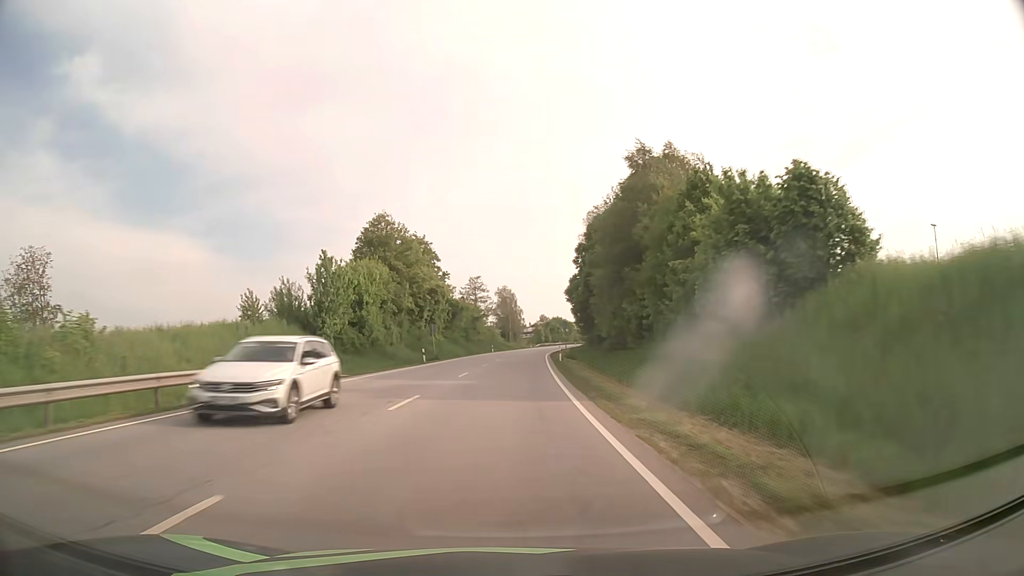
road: primary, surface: asphalt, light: Day
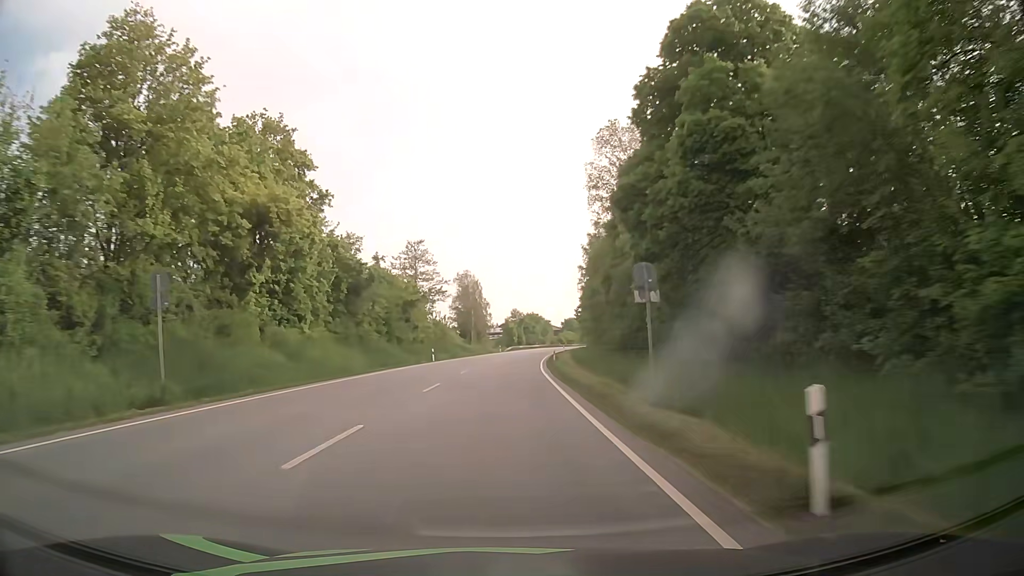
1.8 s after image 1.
(+1.1, +44.5) m; +3°
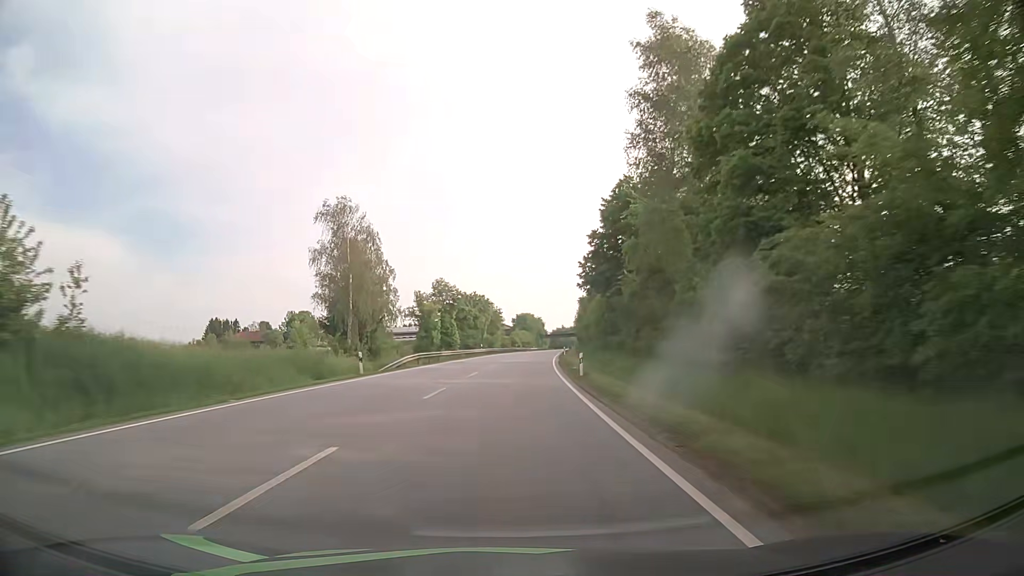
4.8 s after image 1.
(+2.7, +75.2) m; +5°
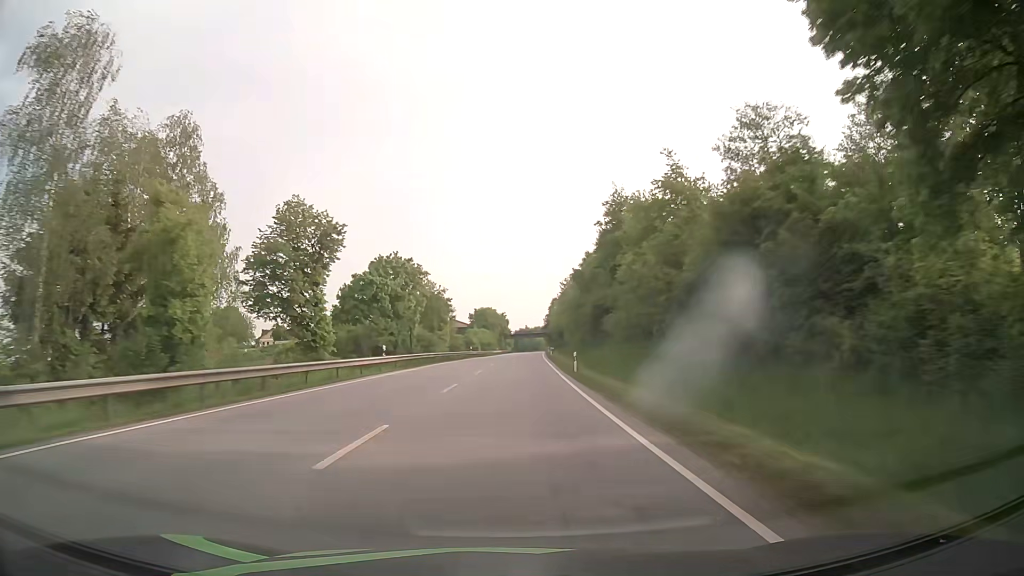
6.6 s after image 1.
(+1.3, +45.9) m; +4°
